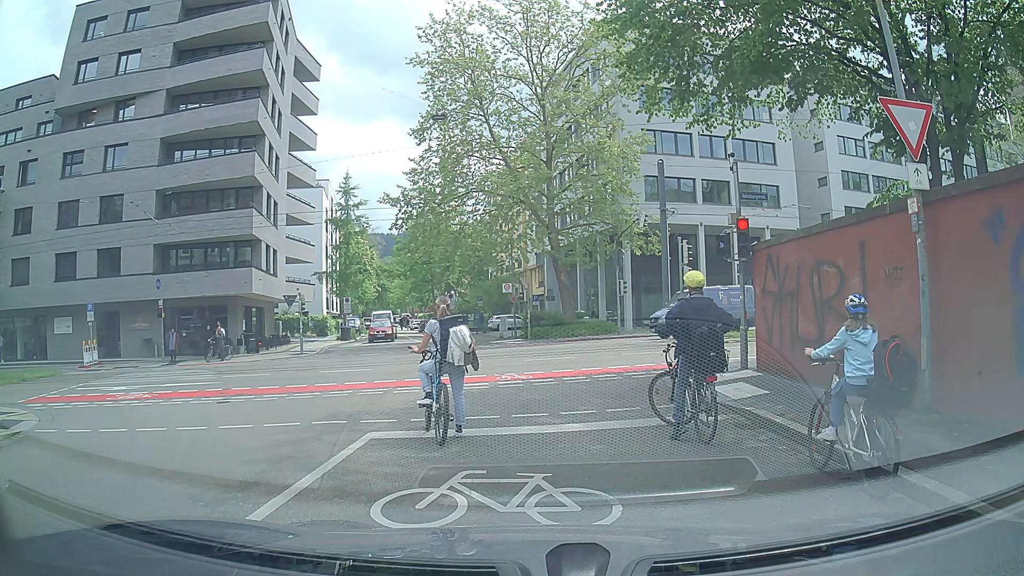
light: Day
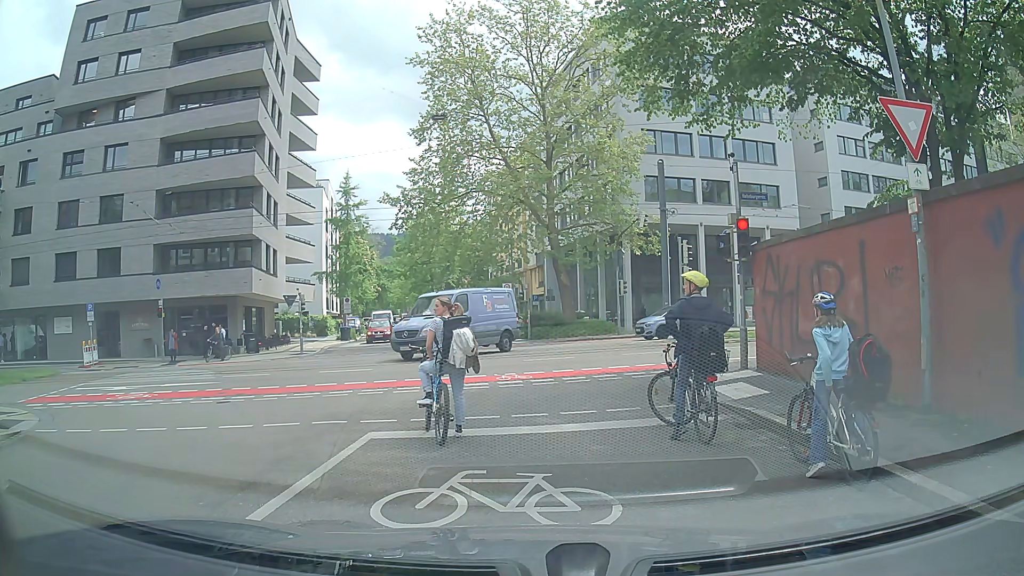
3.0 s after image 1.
(0.0, 0.0) m; 0°
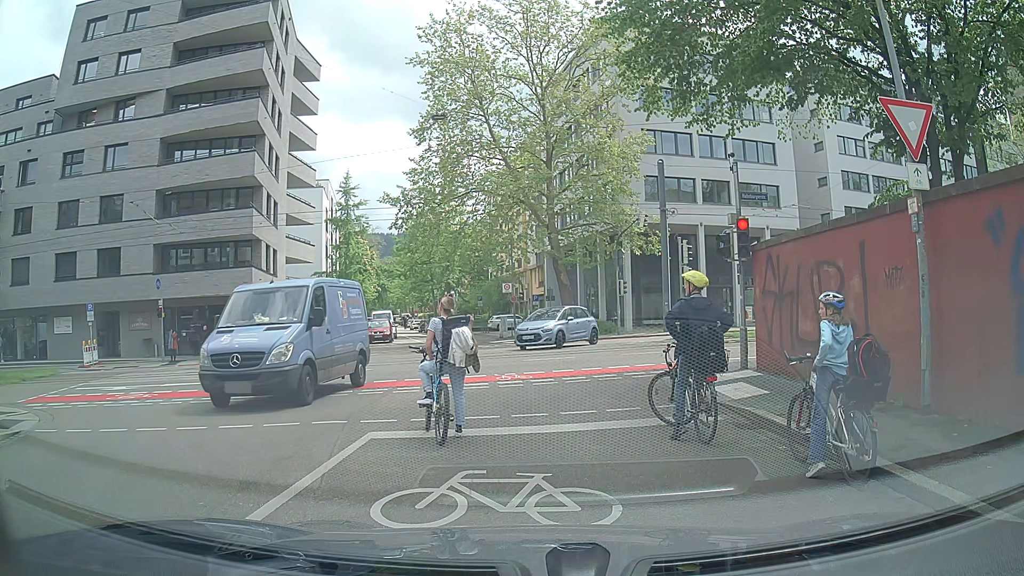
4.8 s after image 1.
(0.0, 0.0) m; 0°
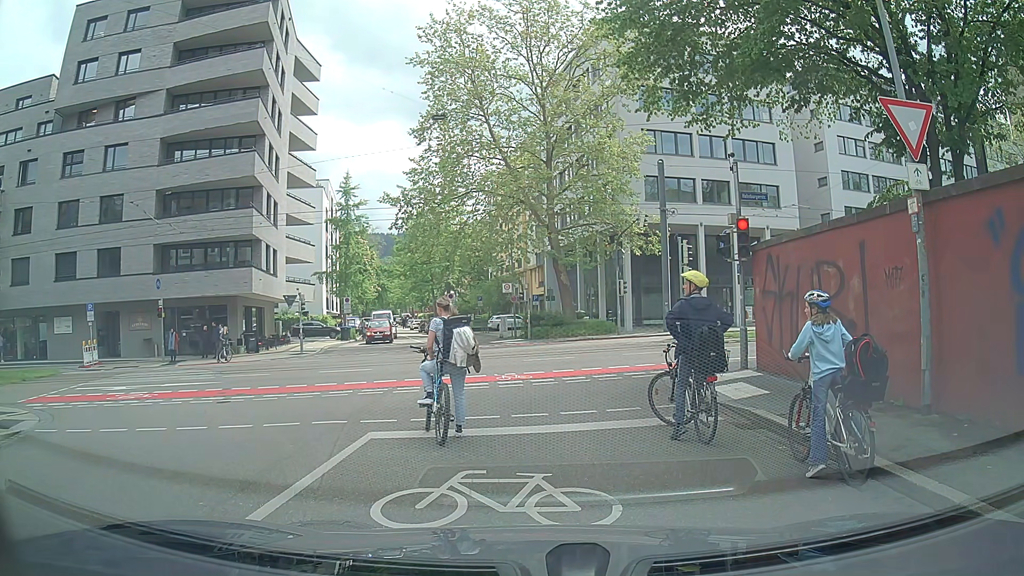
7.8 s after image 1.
(0.0, 0.0) m; 0°
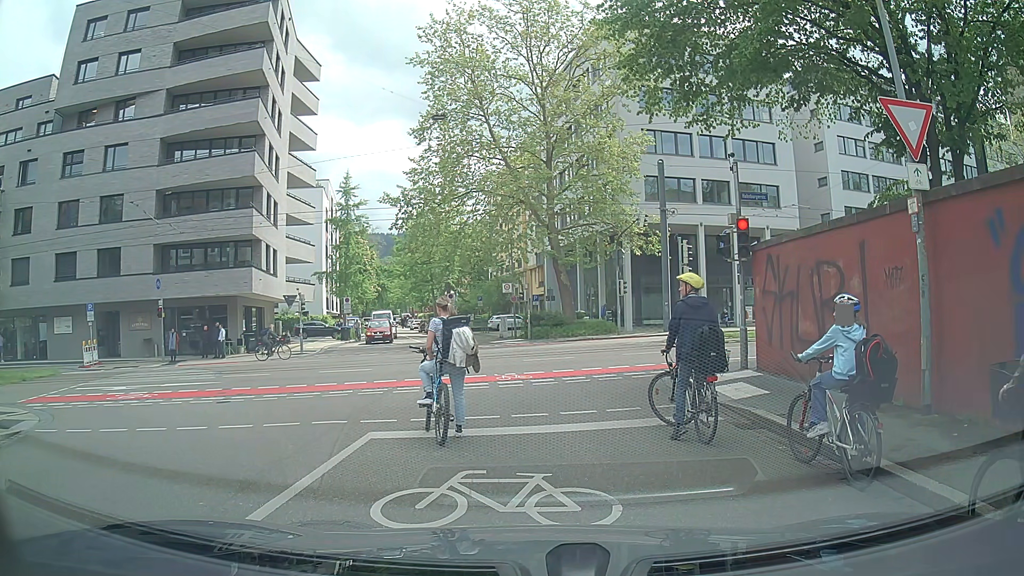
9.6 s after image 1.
(0.0, 0.0) m; 0°
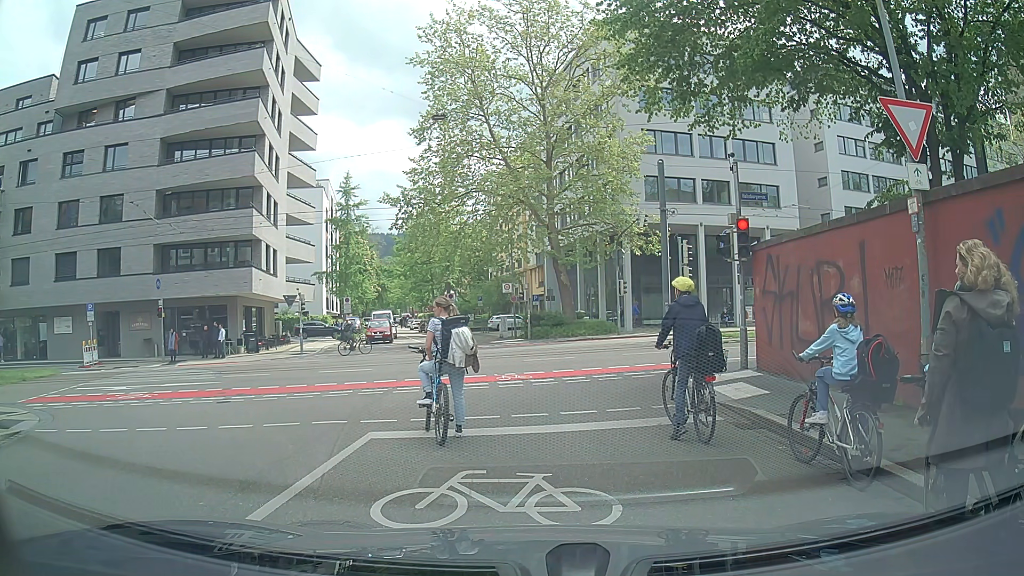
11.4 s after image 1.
(0.0, 0.0) m; 0°
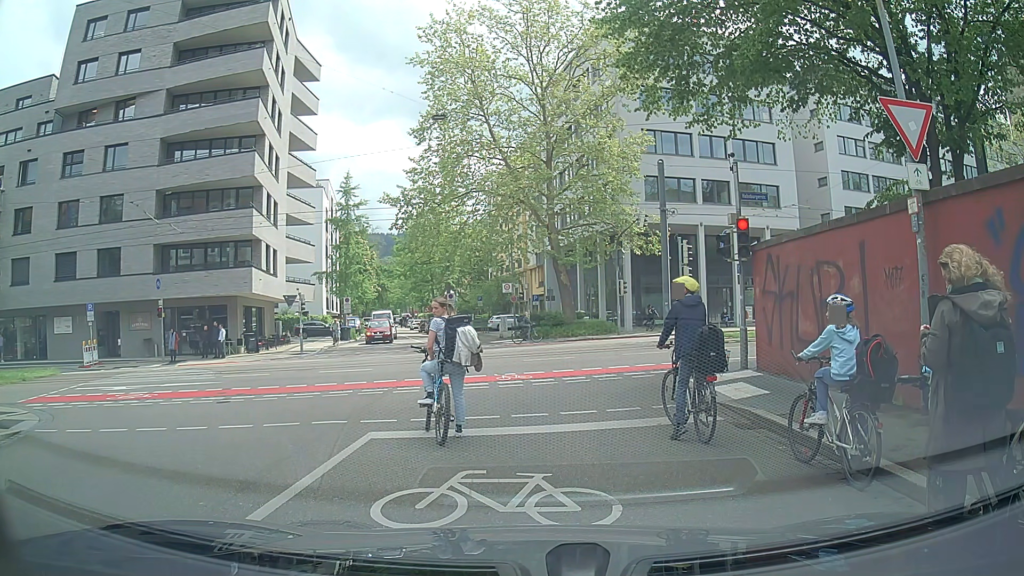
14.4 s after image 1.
(0.0, 0.0) m; 0°
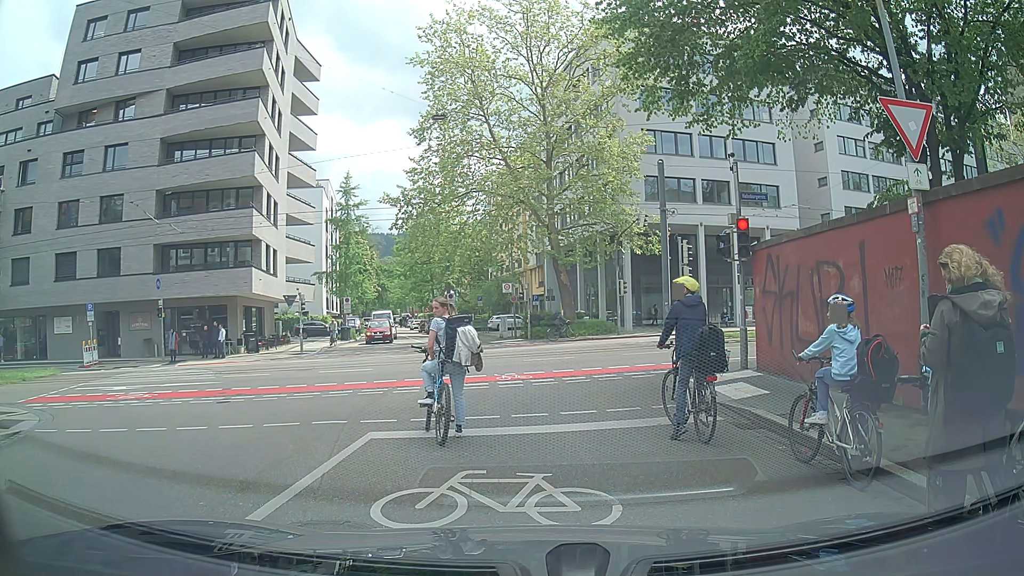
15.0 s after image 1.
(0.0, 0.0) m; 0°
